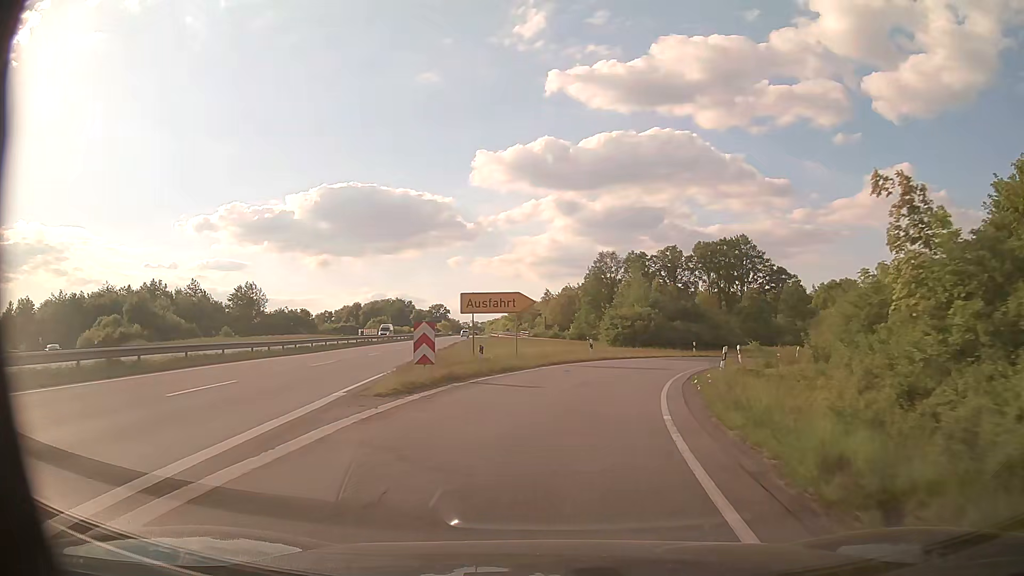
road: trunk_link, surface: asphalt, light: Day
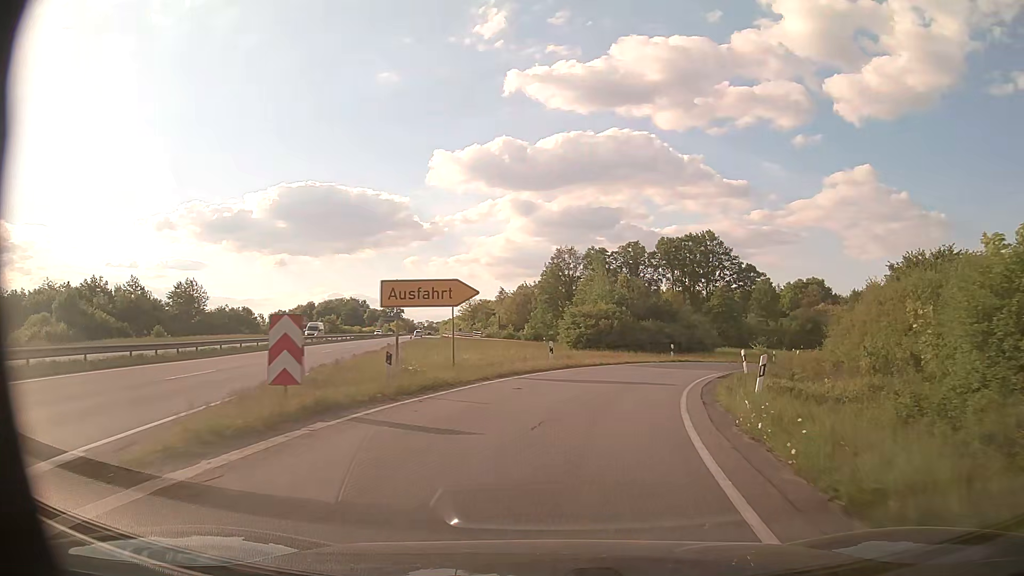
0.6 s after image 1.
(+0.2, +7.6) m; +4°
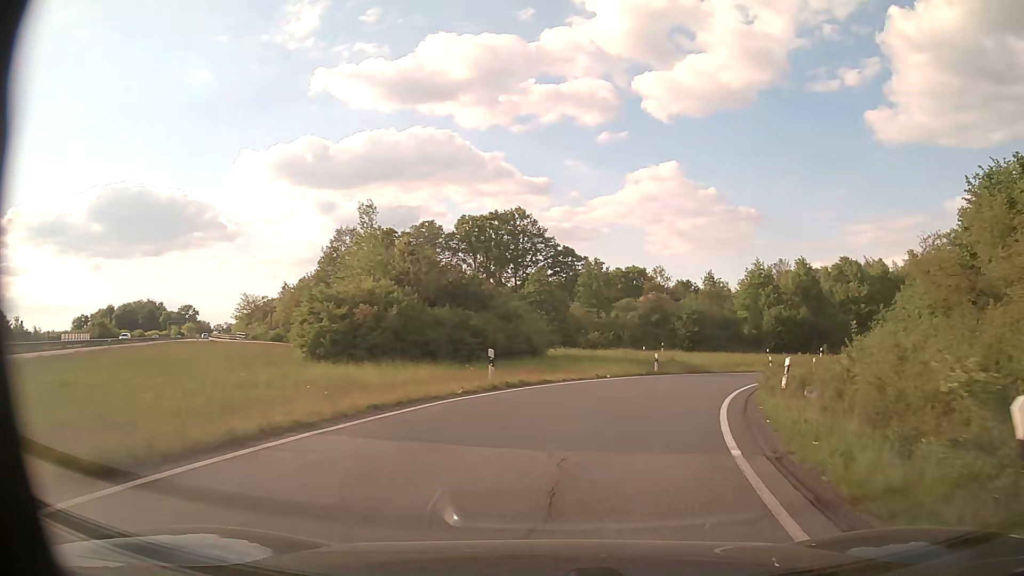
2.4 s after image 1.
(+3.1, +22.1) m; +17°
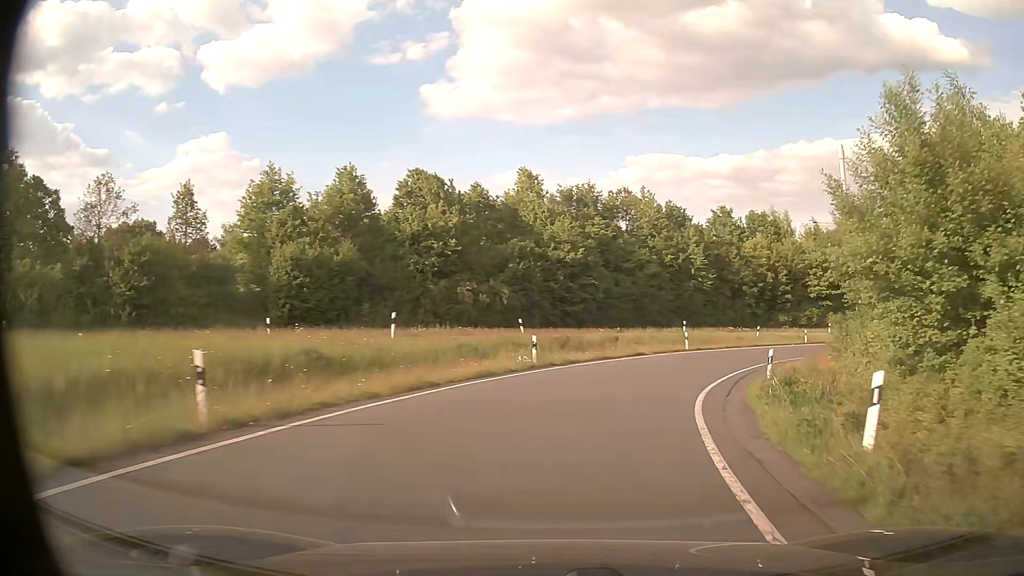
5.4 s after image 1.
(+12.4, +35.3) m; +39°
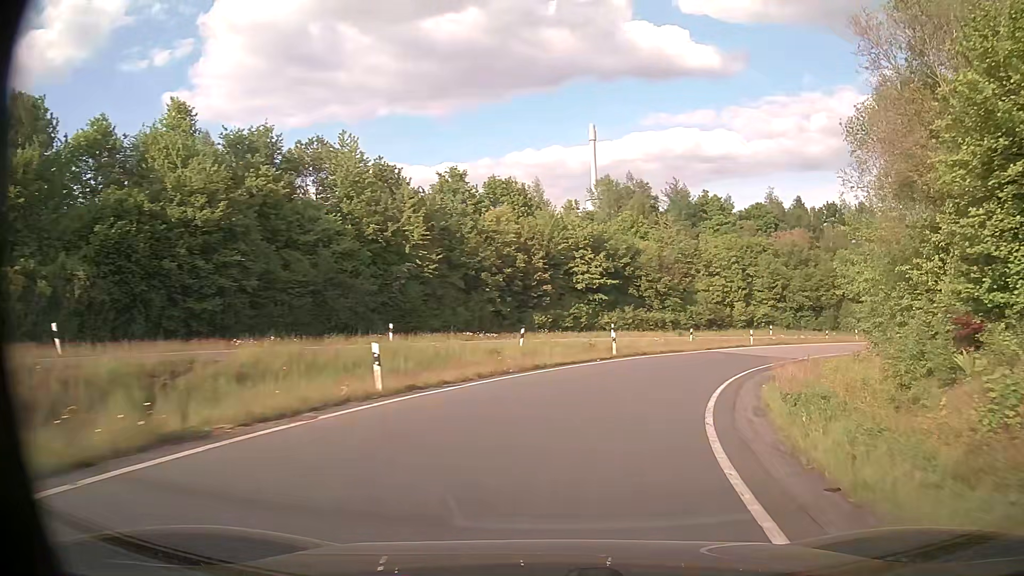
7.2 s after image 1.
(+4.9, +23.3) m; +24°
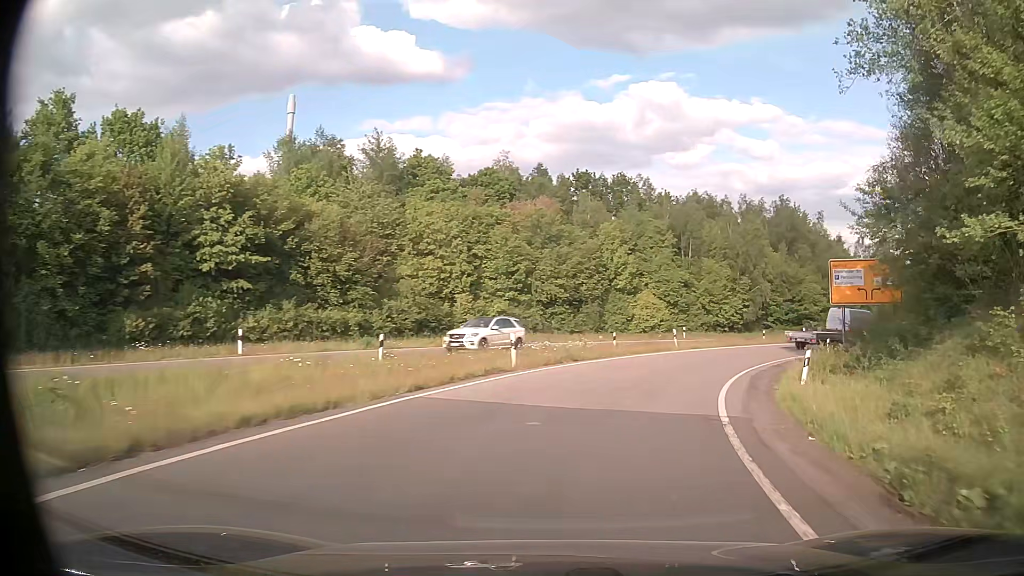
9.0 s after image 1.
(+5.0, +23.6) m; +24°
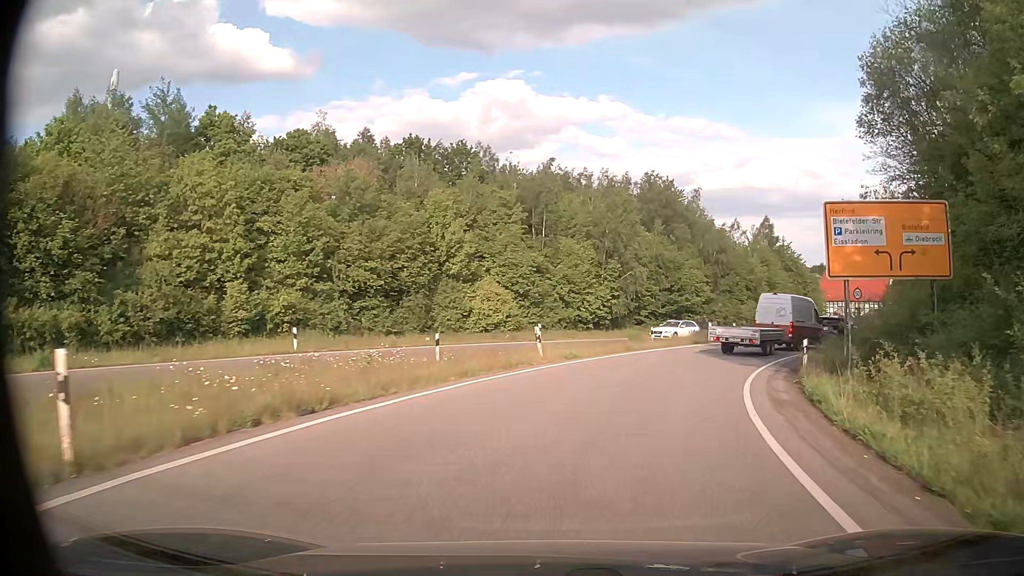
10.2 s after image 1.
(+1.7, +14.0) m; +14°
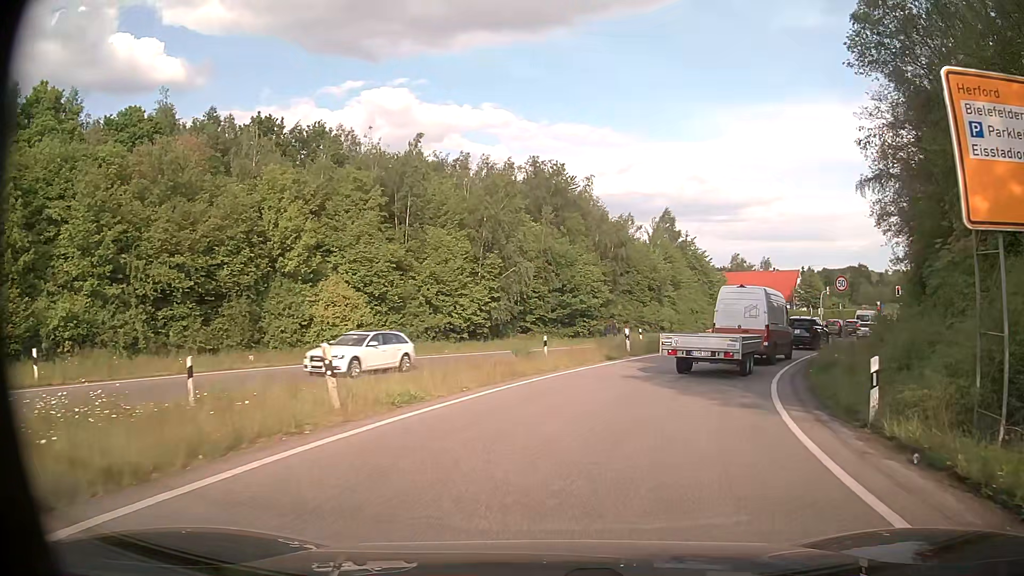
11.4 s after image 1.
(+0.8, +10.1) m; +9°
(+1, +10) (+4, +19) (+9, +28) (+14, +37) (+20, +45) (+27, +52) (+33, +60) (+39, +68) (+46, +76) (+52, +83) m
